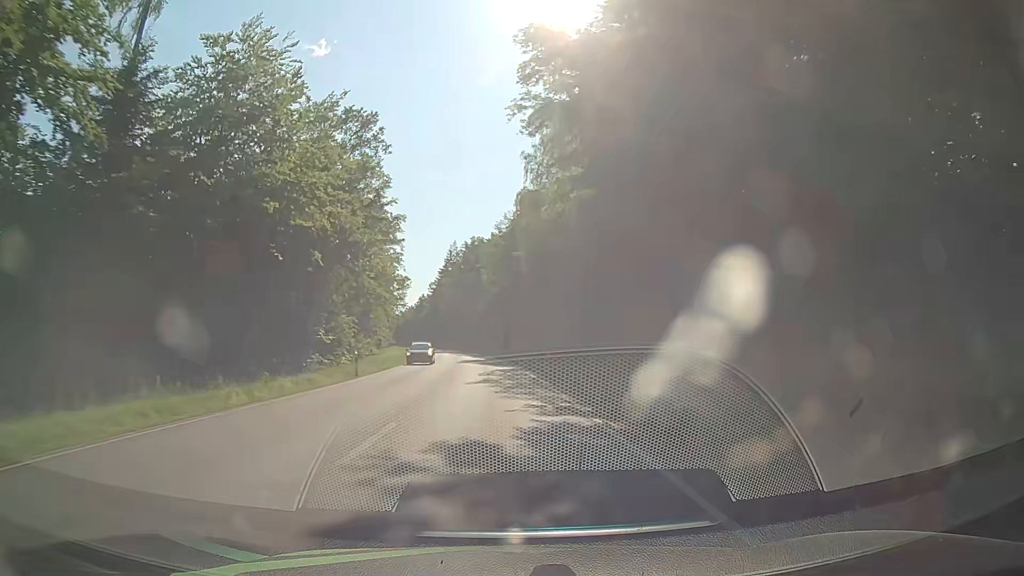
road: secondary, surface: asphalt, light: Day
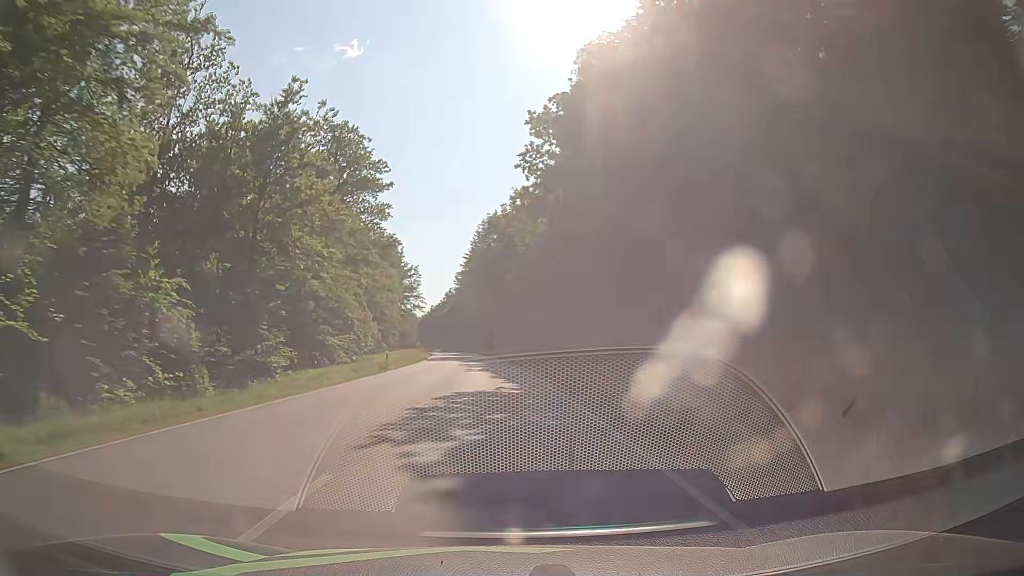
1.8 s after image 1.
(-1.0, +40.7) m; -3°
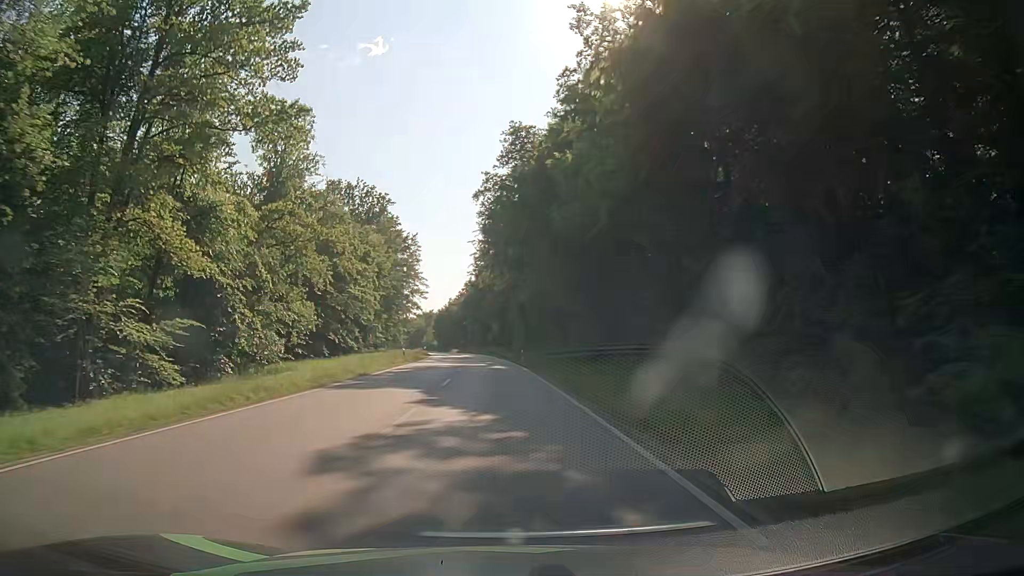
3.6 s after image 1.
(-1.1, +40.7) m; -3°
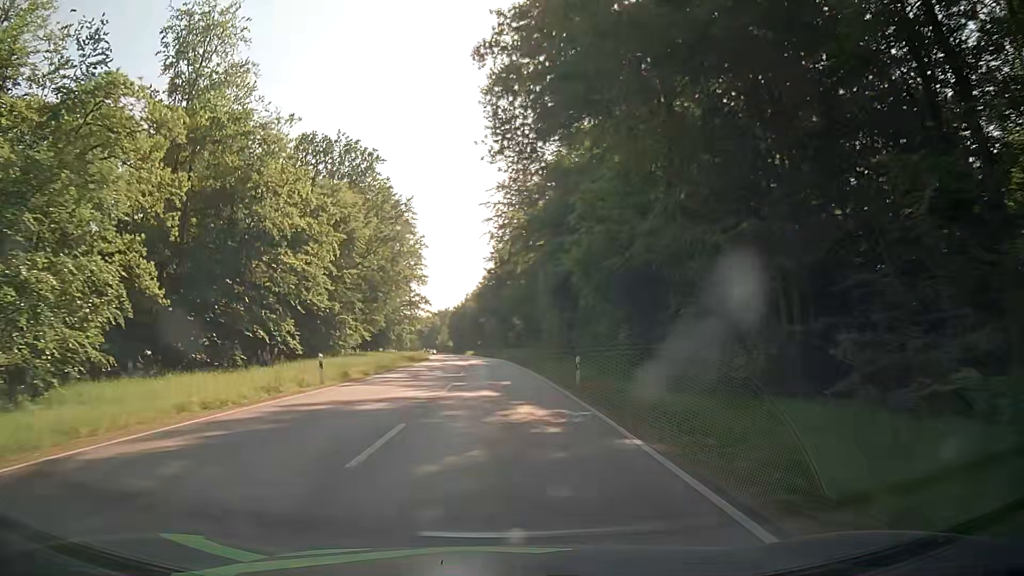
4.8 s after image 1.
(-0.3, +26.9) m; -1°
